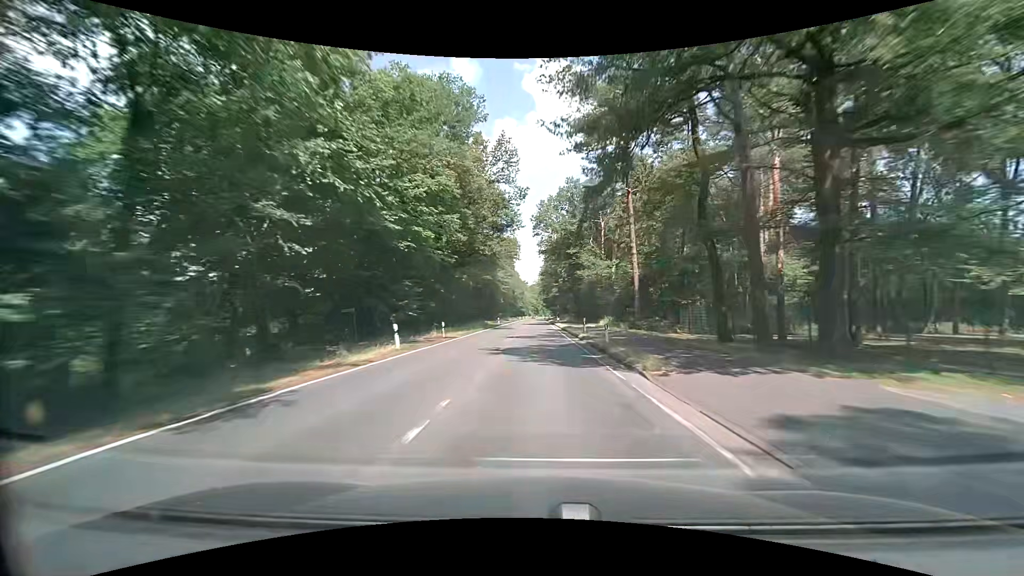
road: secondary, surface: asphalt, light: Day
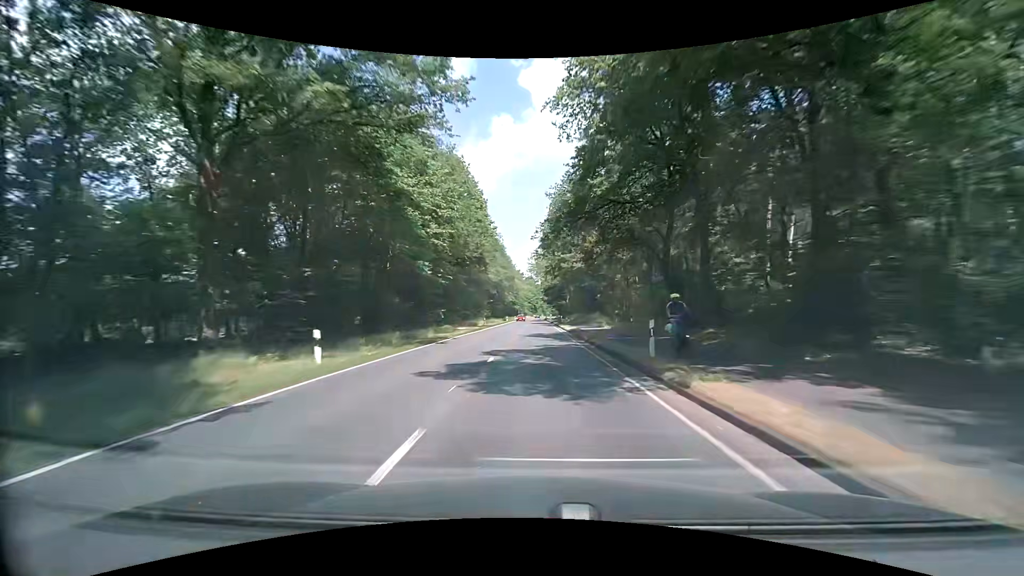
(+0.2, +62.9) m; 0°
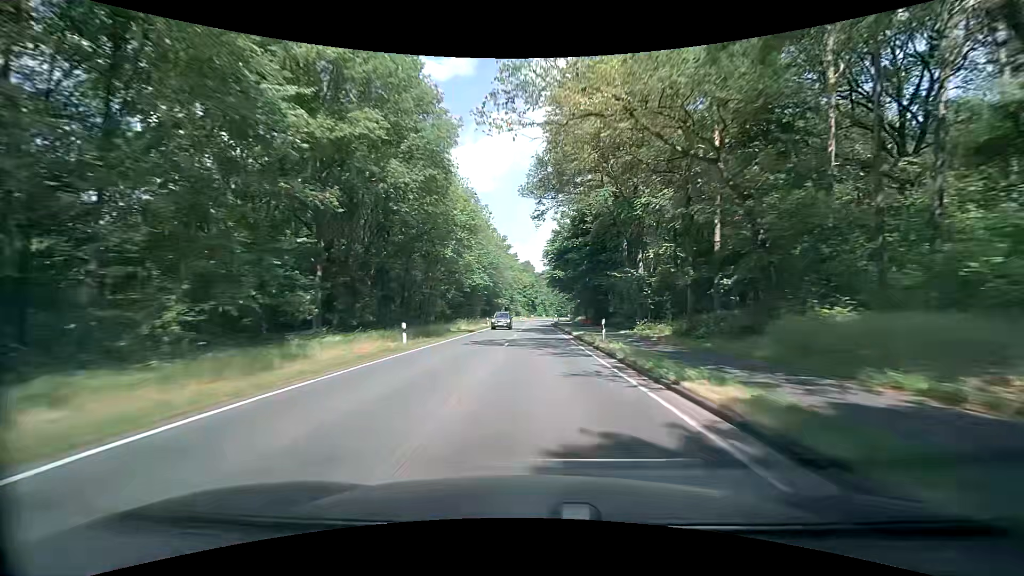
(+0.3, +79.0) m; 0°
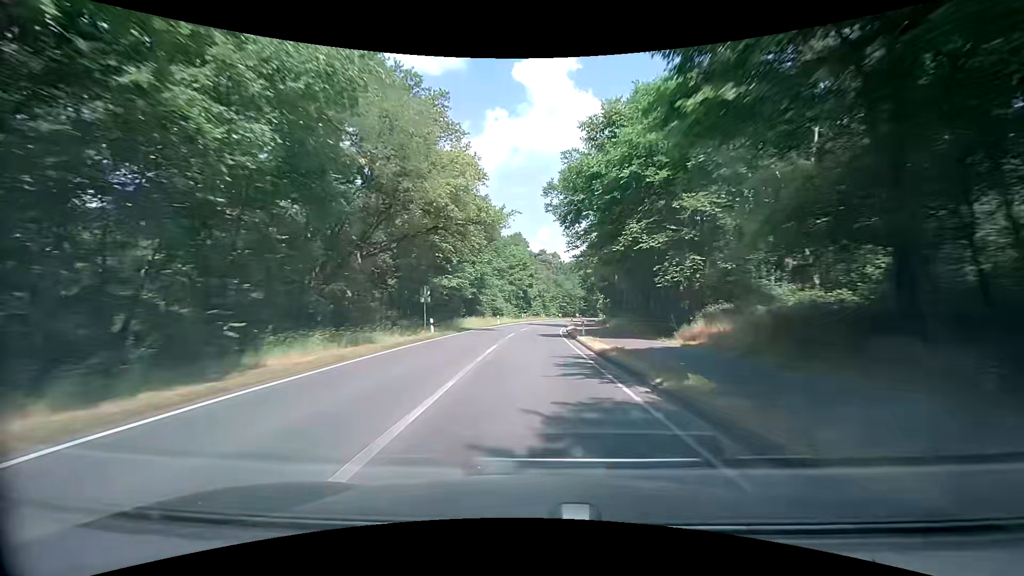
(+0.6, +63.2) m; +1°
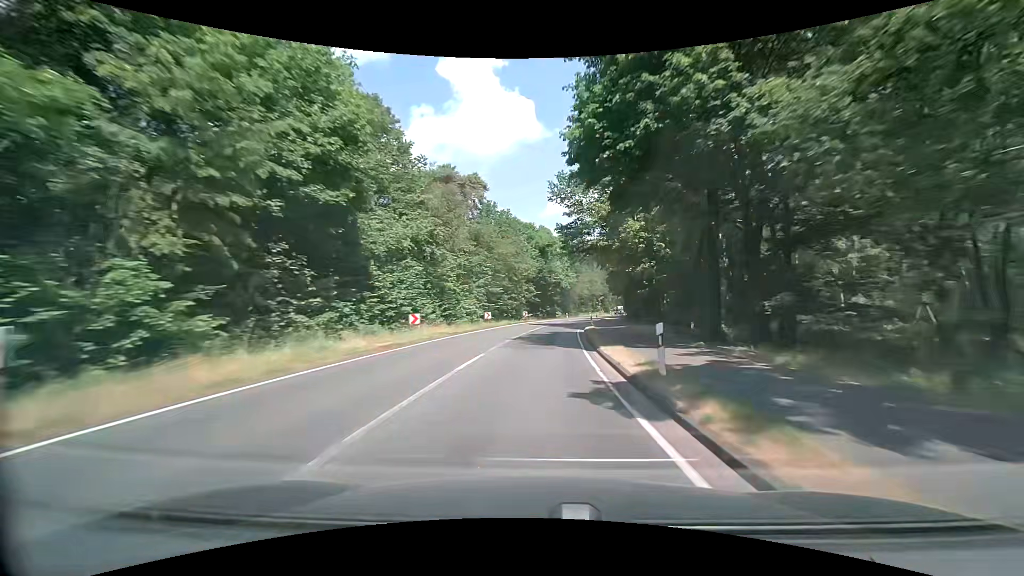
(+3.9, +78.8) m; +7°
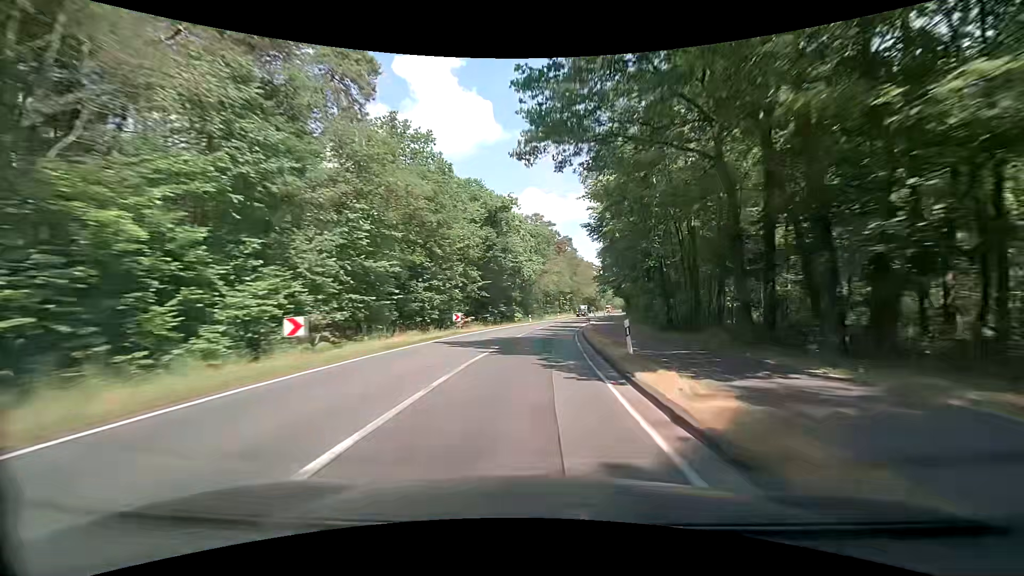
(+1.2, +31.5) m; +4°
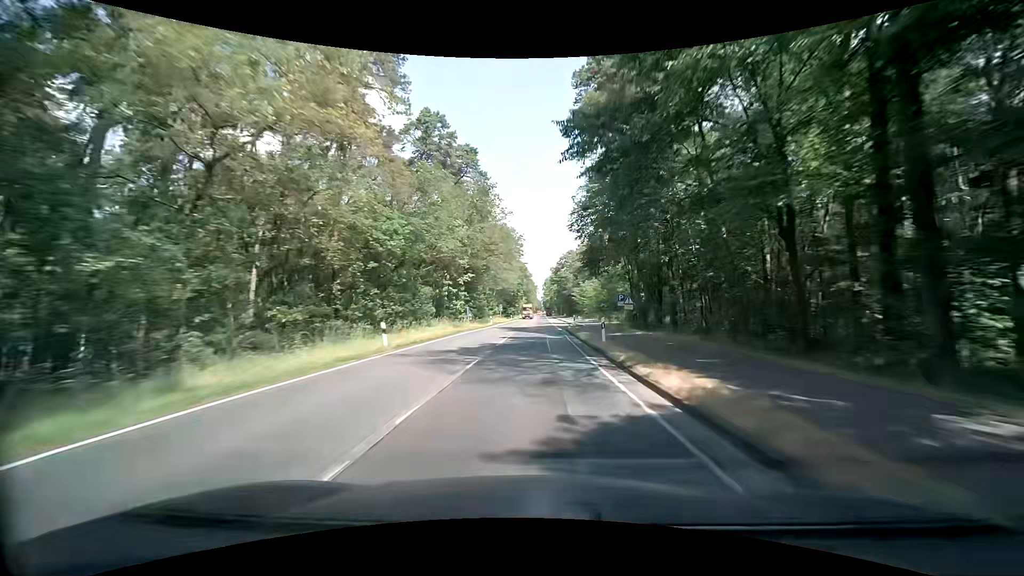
(+7.4, +78.5) m; +11°
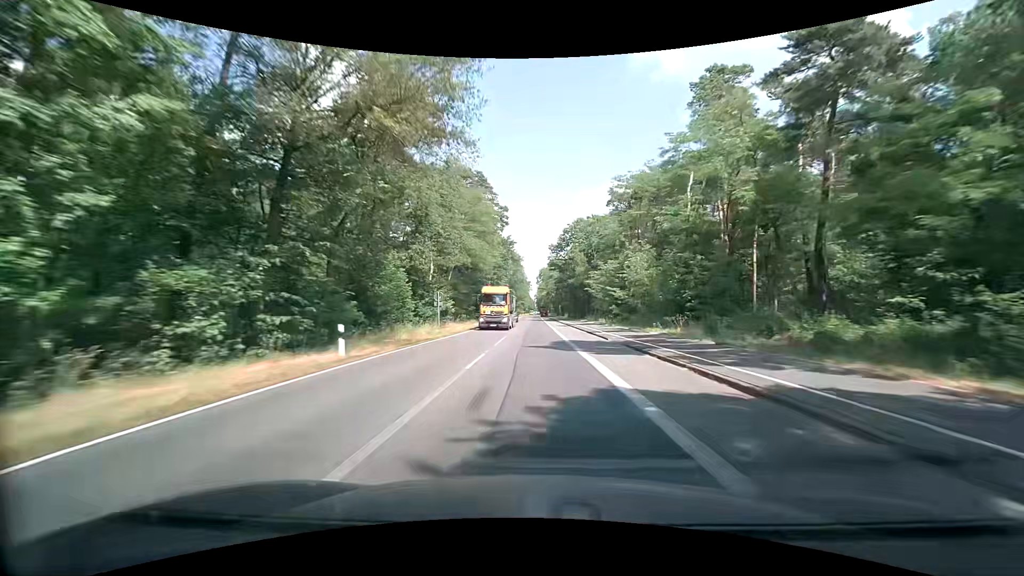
(+0.3, +47.4) m; 0°
(0, +10) (0, +20) (0, +30) (0, +40) (0, +50) (0, +60) (0, +70) (0, +80) (0, +90) (0, +100) m
